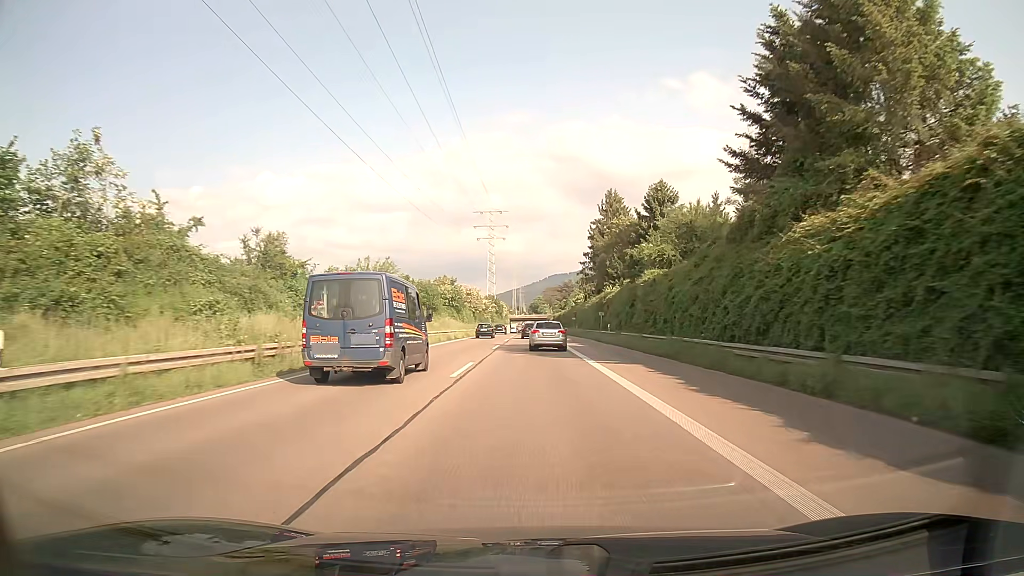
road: trunk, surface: asphalt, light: Day
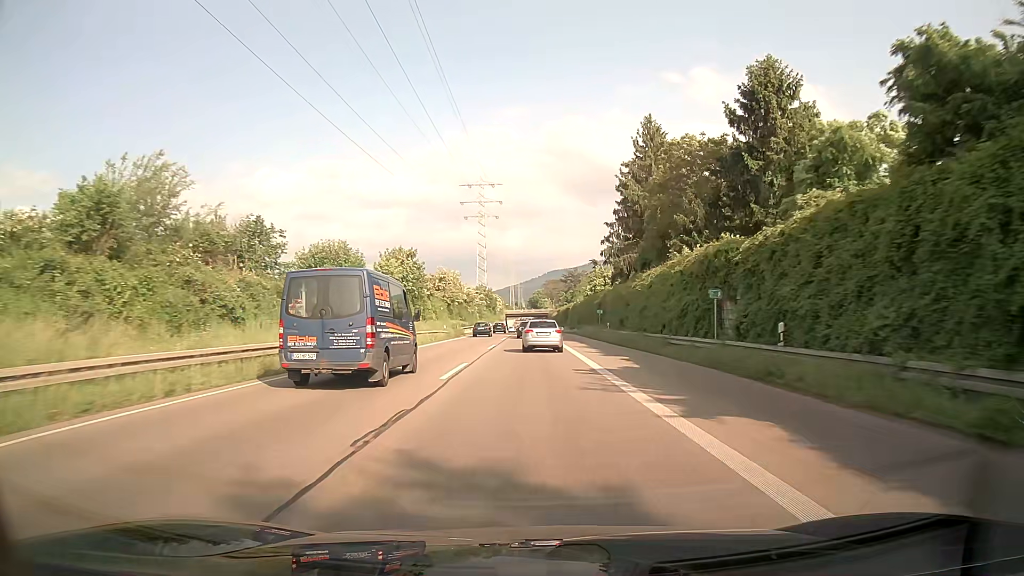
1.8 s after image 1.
(0.0, +37.1) m; 0°
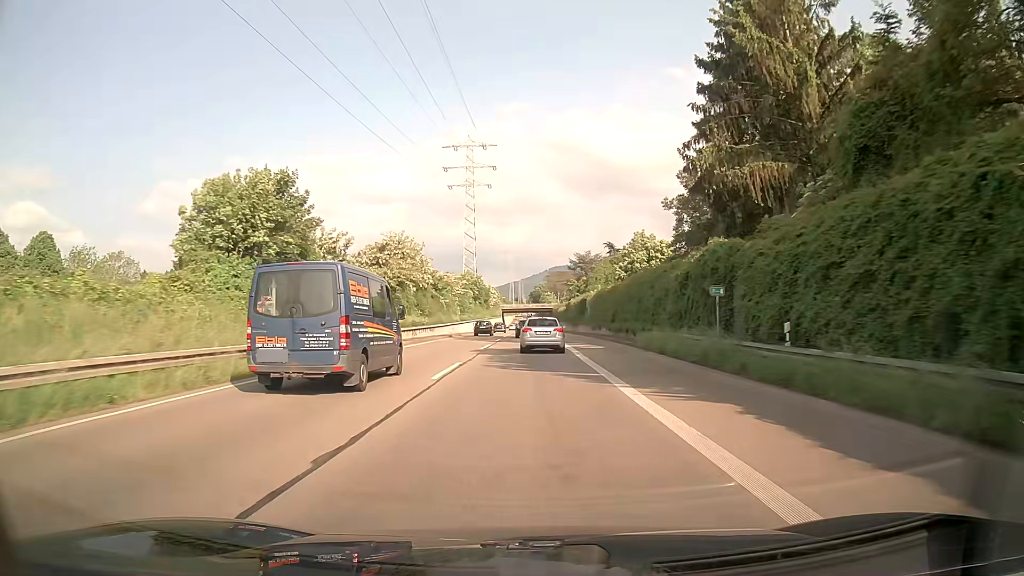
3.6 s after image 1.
(+0.1, +36.5) m; 0°
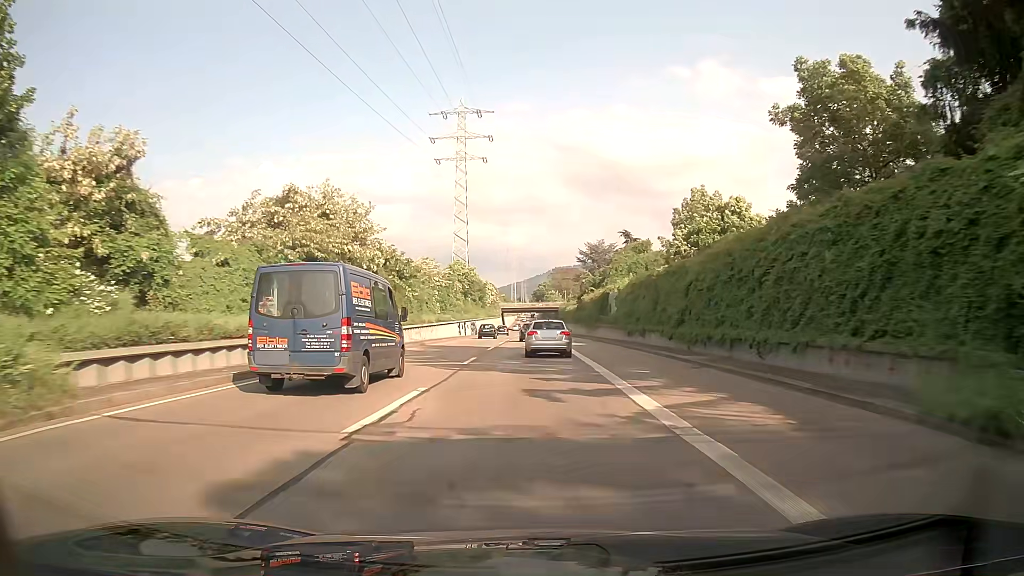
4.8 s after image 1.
(-0.1, +23.4) m; 0°
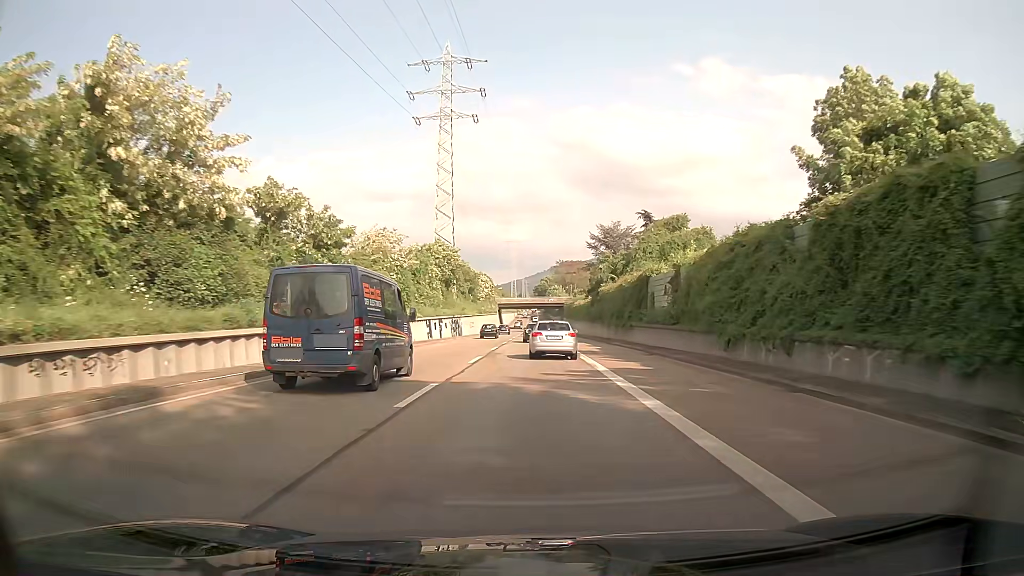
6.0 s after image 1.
(0.0, +23.0) m; 0°
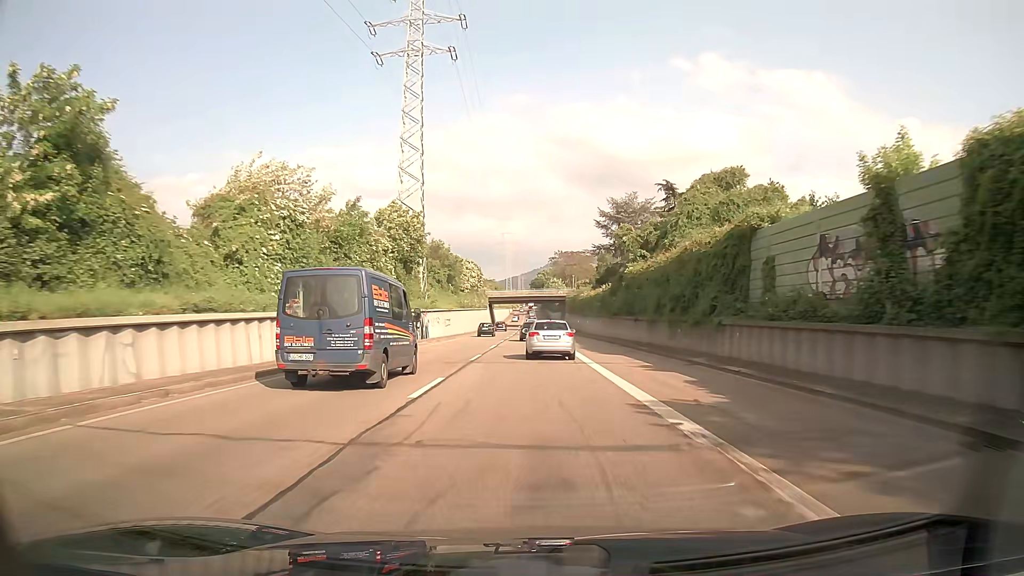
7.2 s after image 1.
(0.0, +22.8) m; 0°
(0, +10) (0, +20) (0, +30) (0, +40) (0, +50) (0, +60) (0, +70) (0, +80) (0, +90) (0, +100) m
